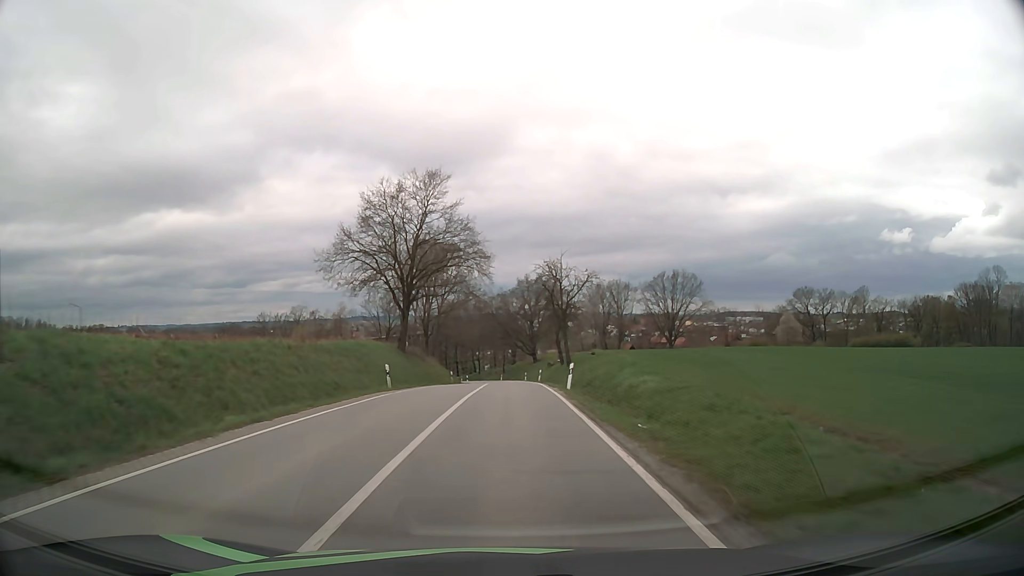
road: secondary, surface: asphalt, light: Day
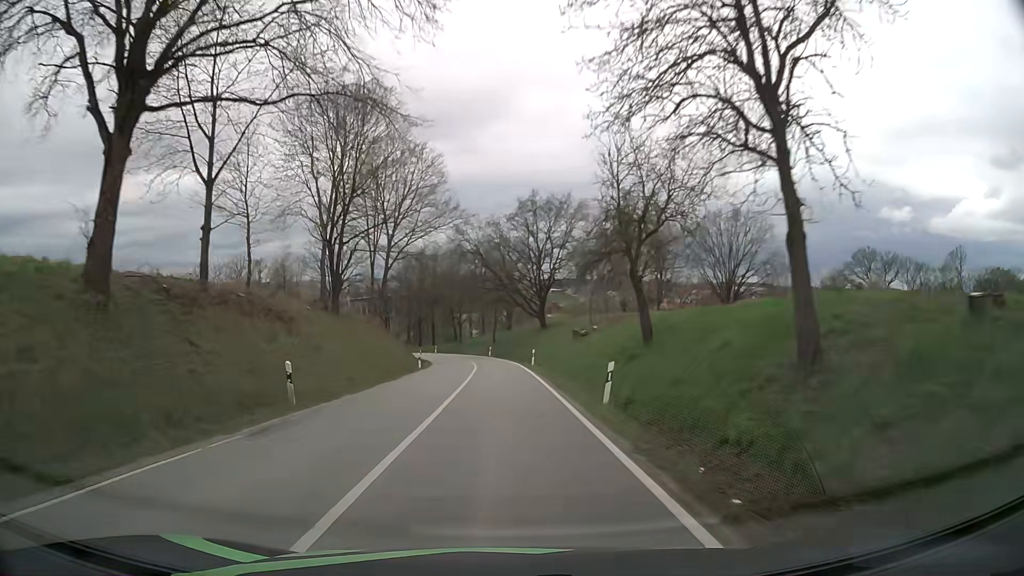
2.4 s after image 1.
(+0.3, +39.7) m; 0°
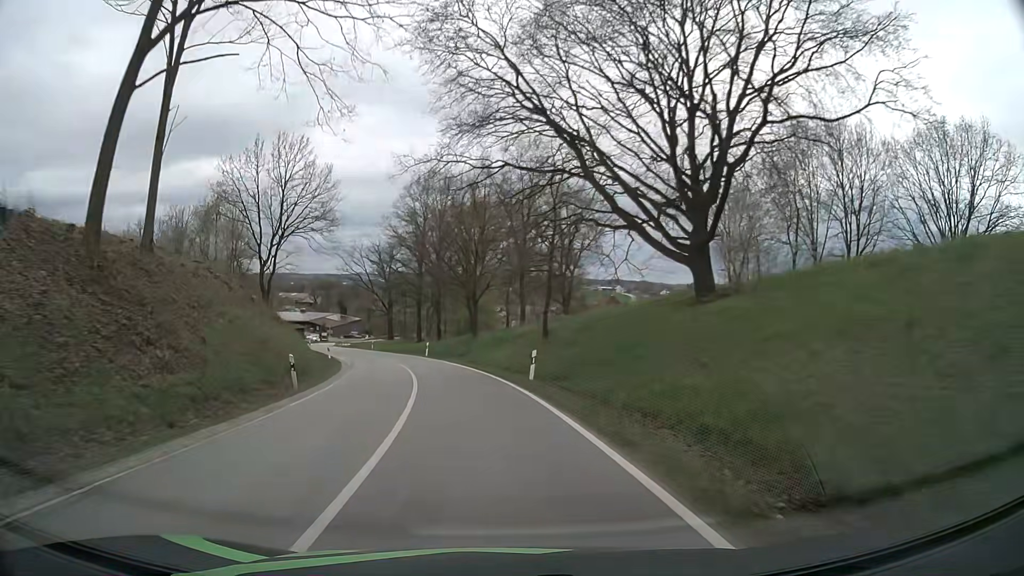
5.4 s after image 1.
(-0.9, +48.0) m; -4°
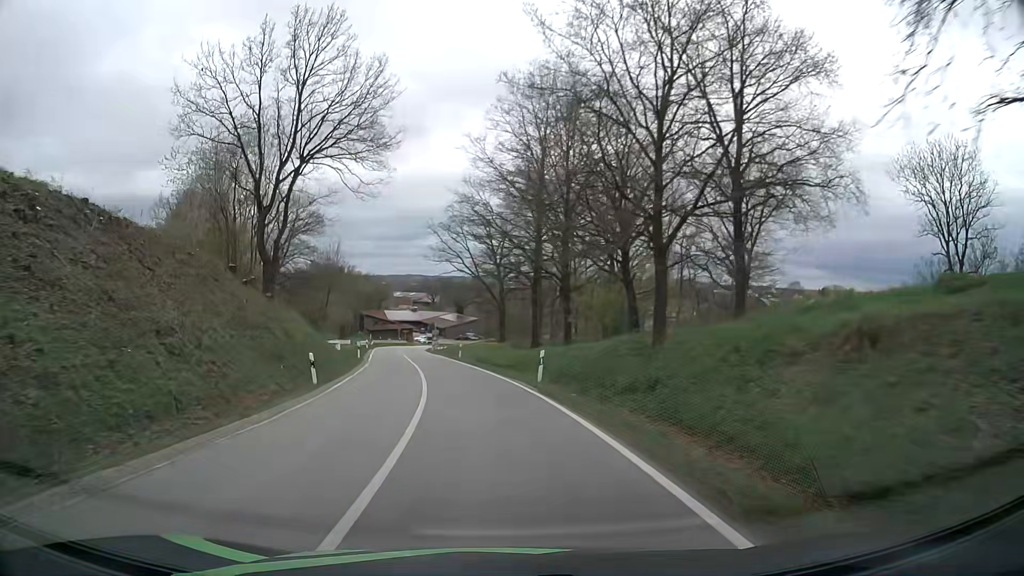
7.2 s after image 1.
(-2.7, +27.8) m; -11°
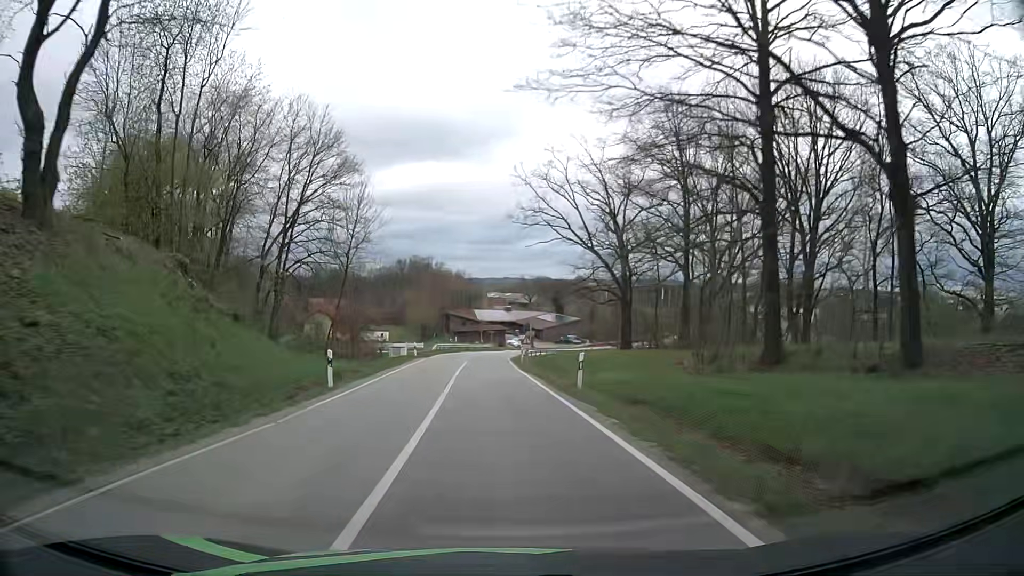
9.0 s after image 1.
(-2.4, +27.5) m; -8°
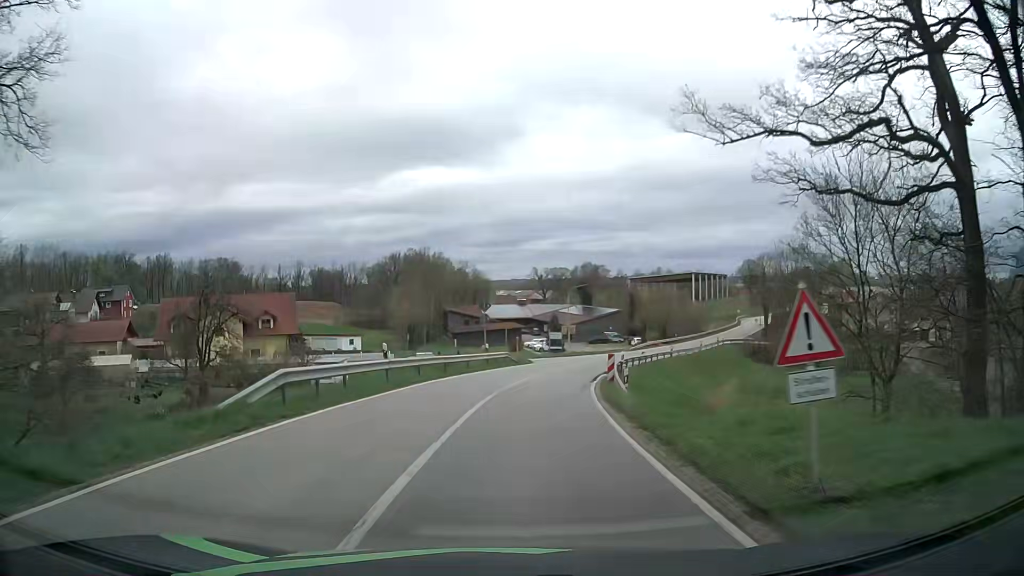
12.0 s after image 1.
(-1.3, +45.6) m; -1°
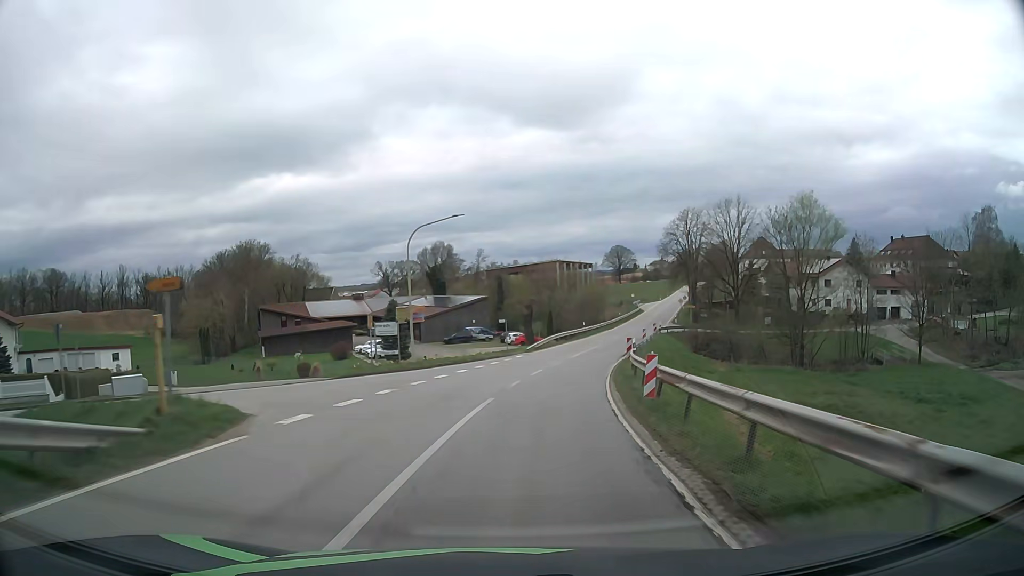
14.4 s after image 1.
(+3.5, +36.6) m; +12°
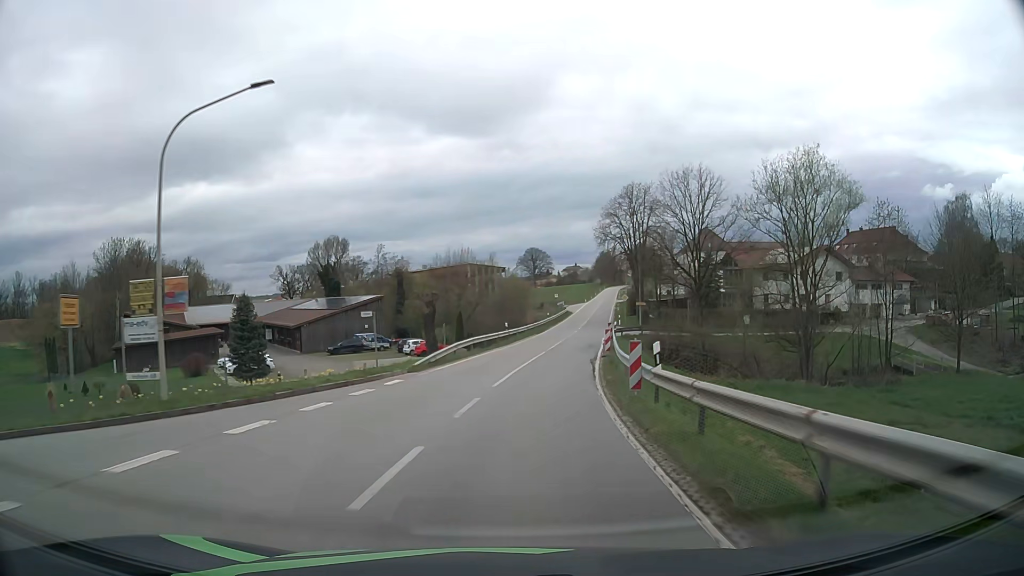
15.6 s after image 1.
(+1.3, +18.9) m; +8°
(0, +10) (+1, +20) (+2, +30) (+4, +40) (+5, +50) (+7, +60) (+9, +69) (+10, +79) (+12, +89) (+14, +99) m
